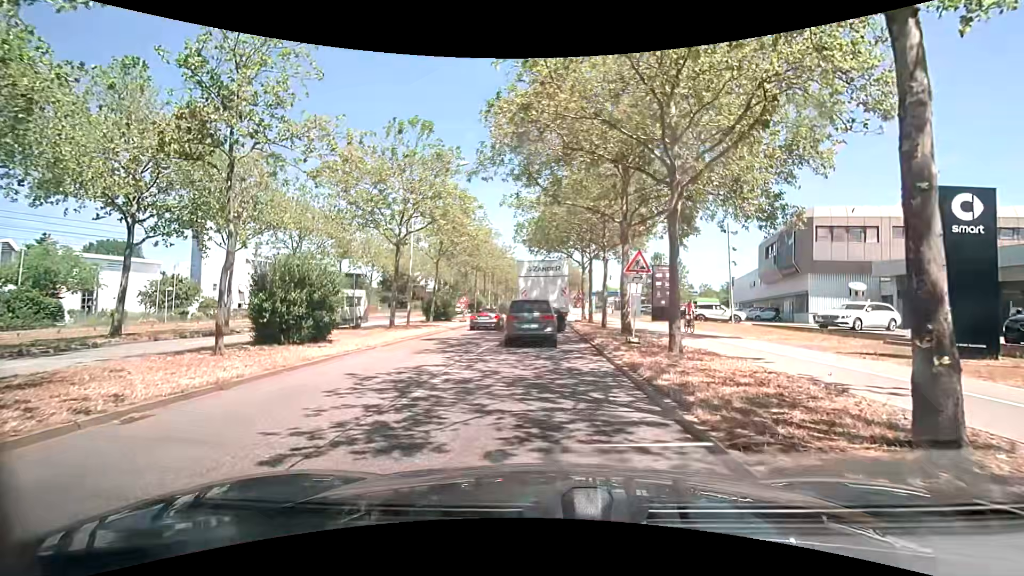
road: primary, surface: asphalt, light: Day
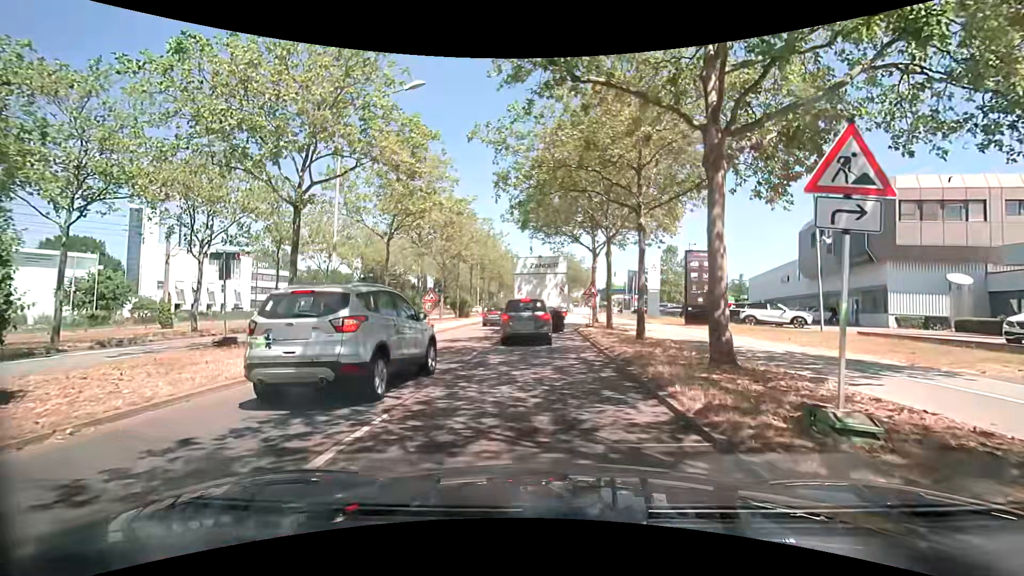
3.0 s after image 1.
(-0.1, +10.9) m; -1°
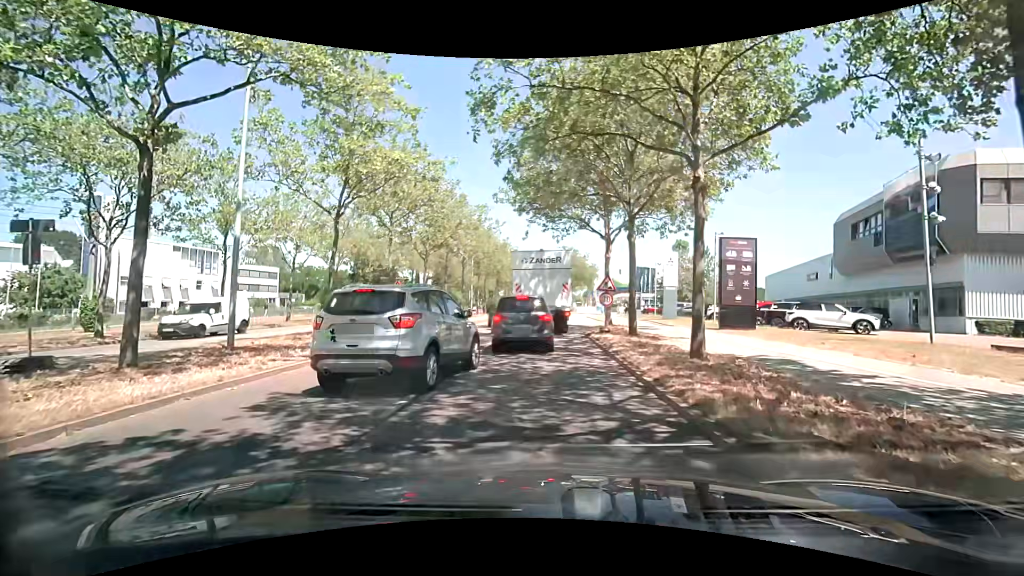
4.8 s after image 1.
(0.0, +6.1) m; 0°
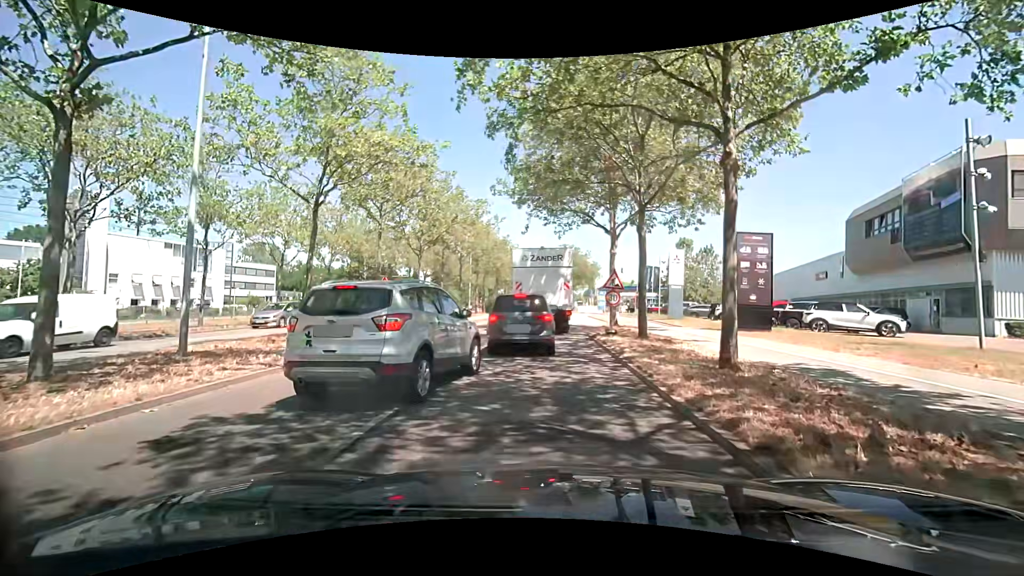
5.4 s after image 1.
(0.0, +1.7) m; +2°
